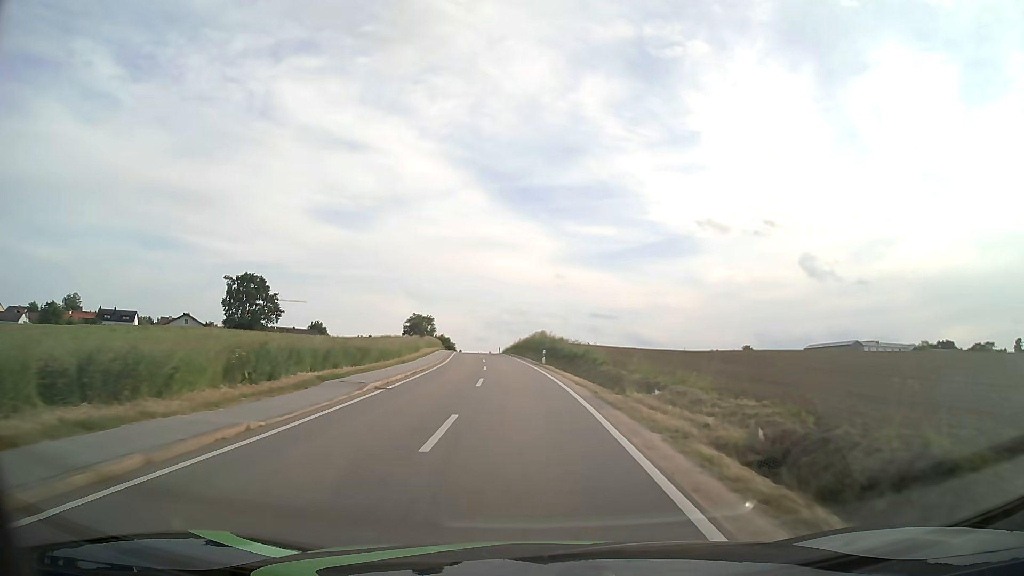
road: tertiary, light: Day
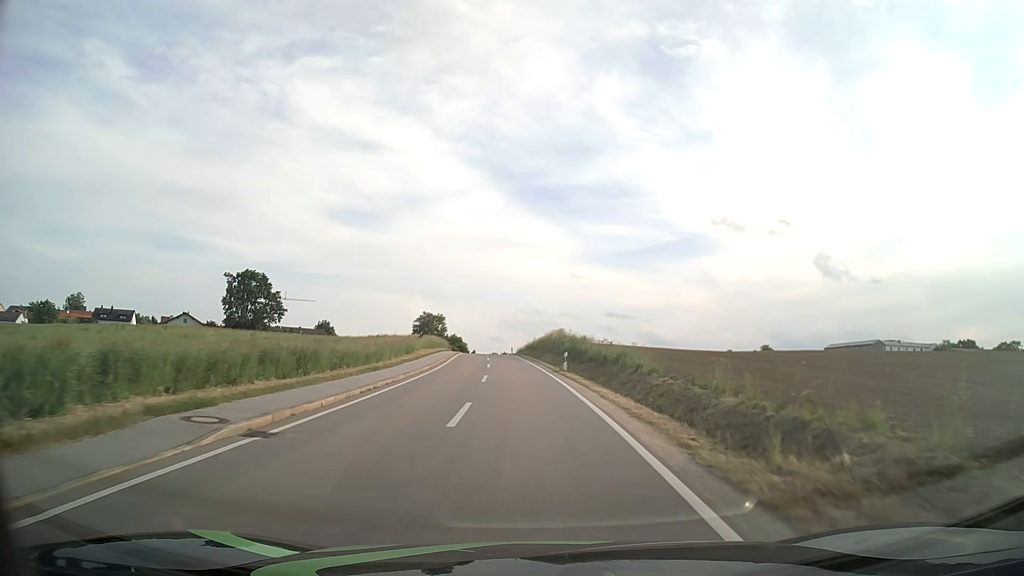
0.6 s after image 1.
(-0.1, +9.7) m; -1°
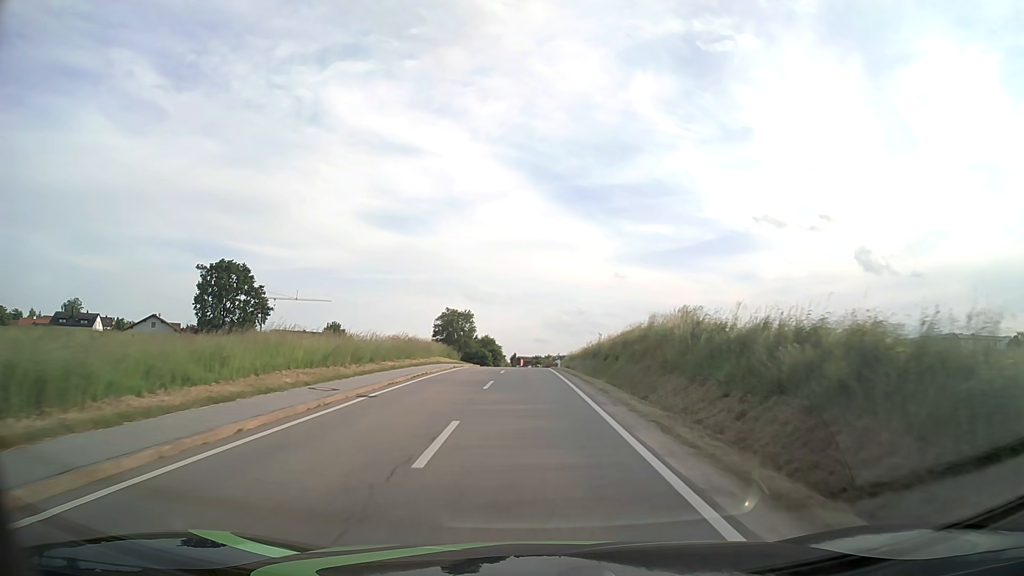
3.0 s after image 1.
(-1.5, +39.4) m; -4°
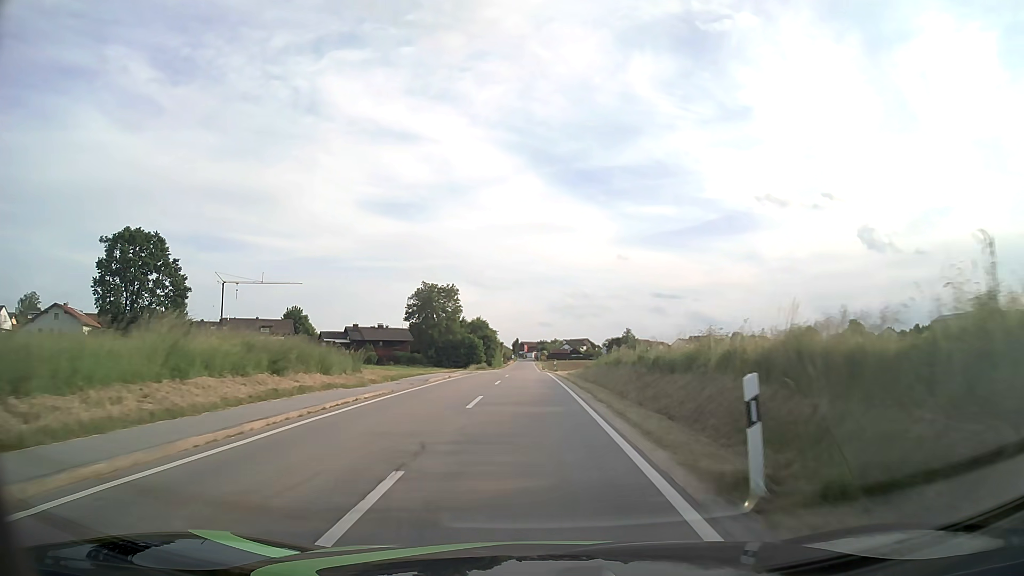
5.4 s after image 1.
(-0.4, +39.8) m; -1°
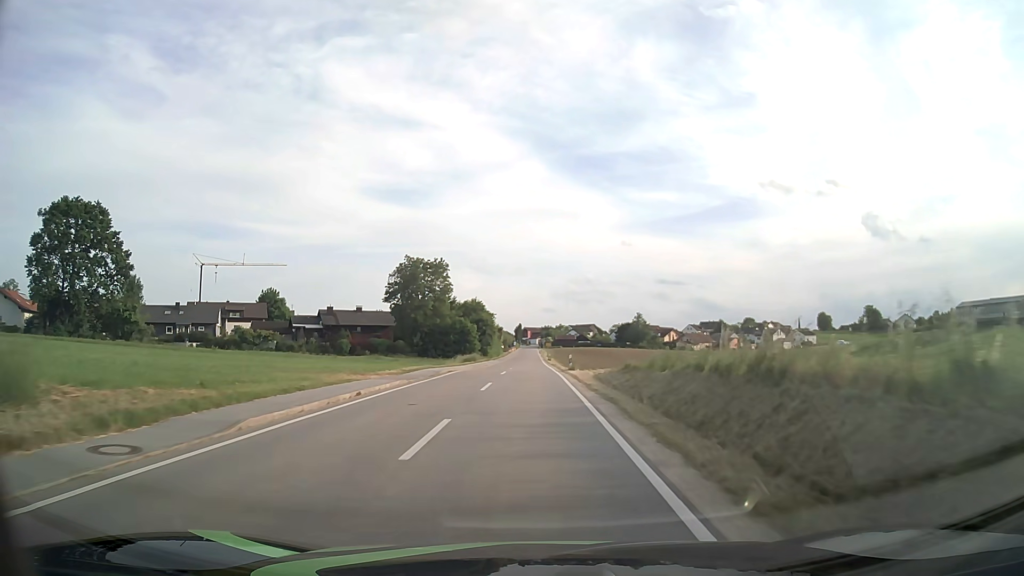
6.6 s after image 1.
(0.0, +19.3) m; 0°
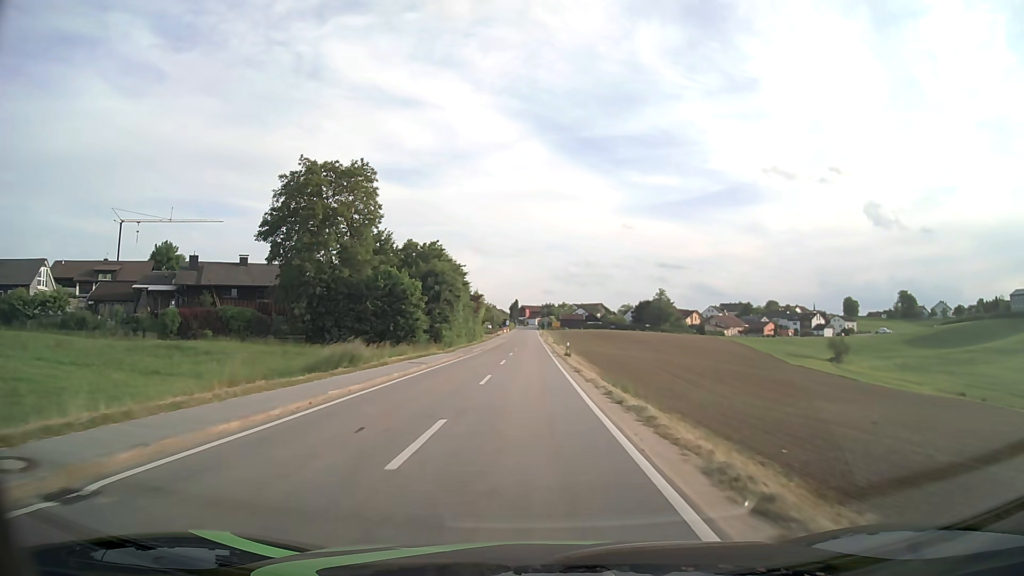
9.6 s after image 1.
(-0.3, +48.7) m; 0°
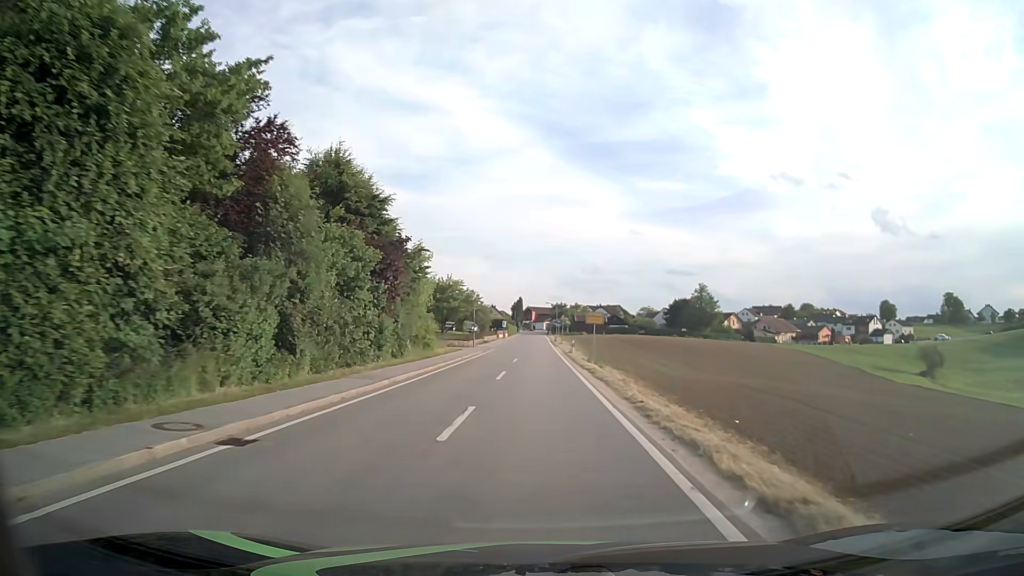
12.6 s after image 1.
(-0.3, +45.5) m; 0°
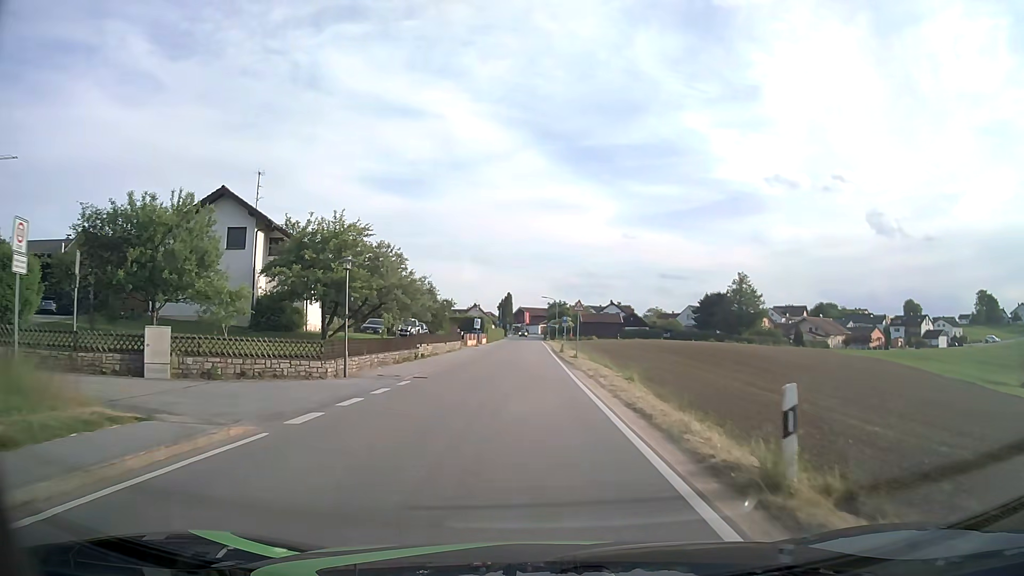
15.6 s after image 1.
(+0.1, +39.0) m; 0°
(0, +10) (0, +20) (0, +30) (0, +40) (0, +50) (0, +60) (0, +70) (0, +80) (0, +90) (0, +100) m
